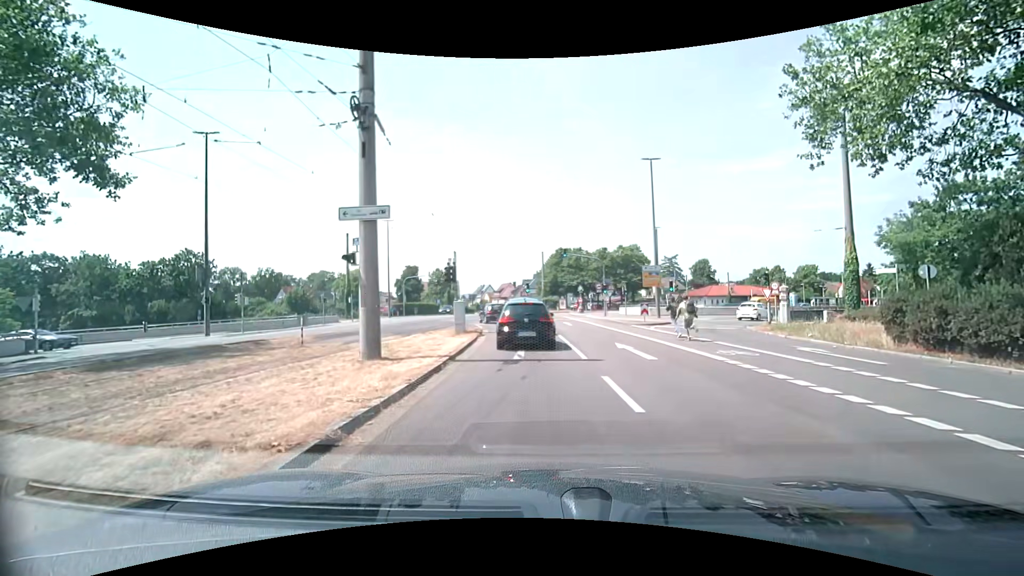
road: tertiary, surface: asphalt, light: Day
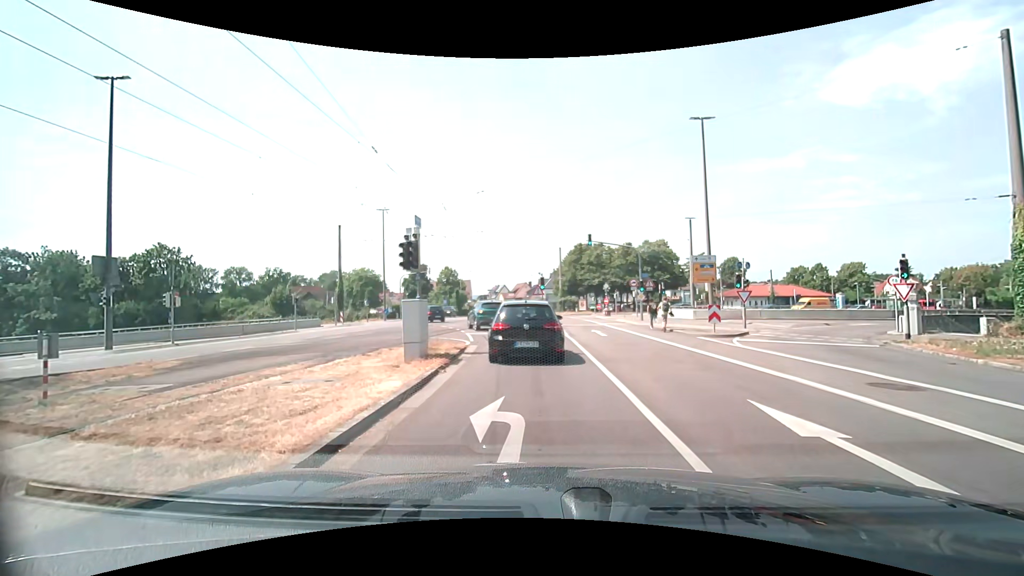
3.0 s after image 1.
(-0.1, +9.7) m; -1°
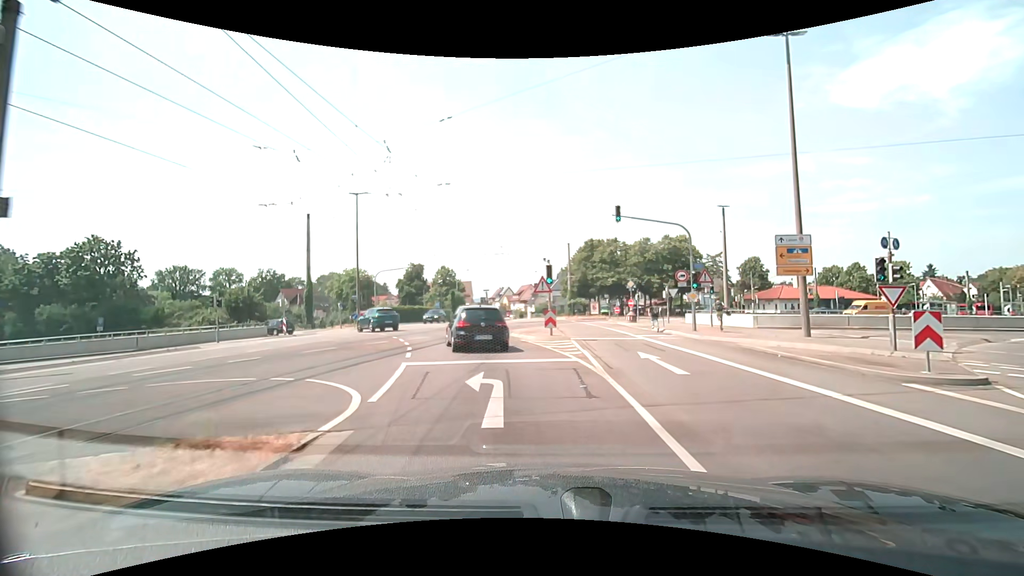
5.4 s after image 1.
(-0.2, +11.8) m; -1°
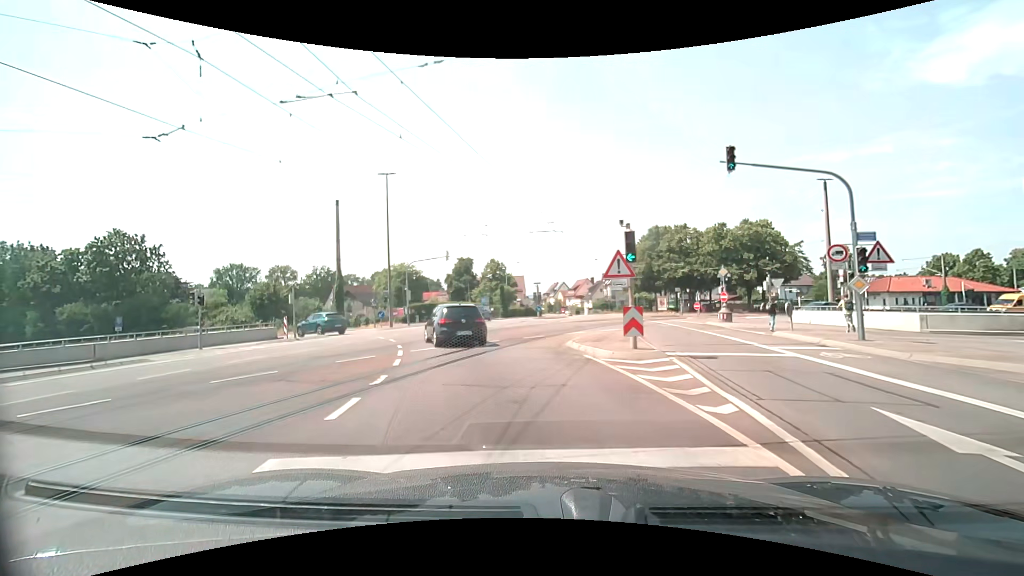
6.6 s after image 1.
(-0.4, +8.2) m; -6°
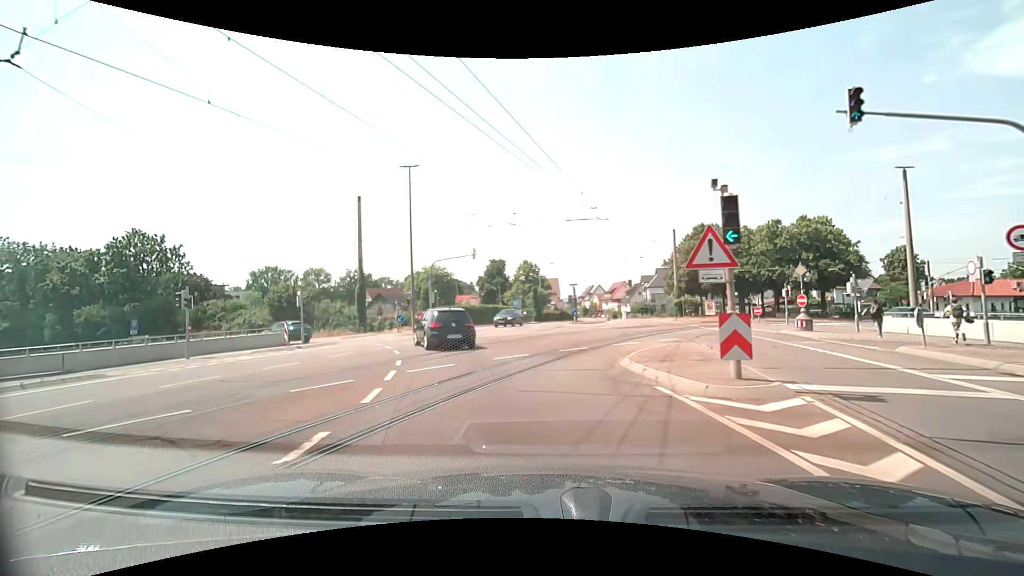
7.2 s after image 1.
(-0.1, +4.4) m; -4°
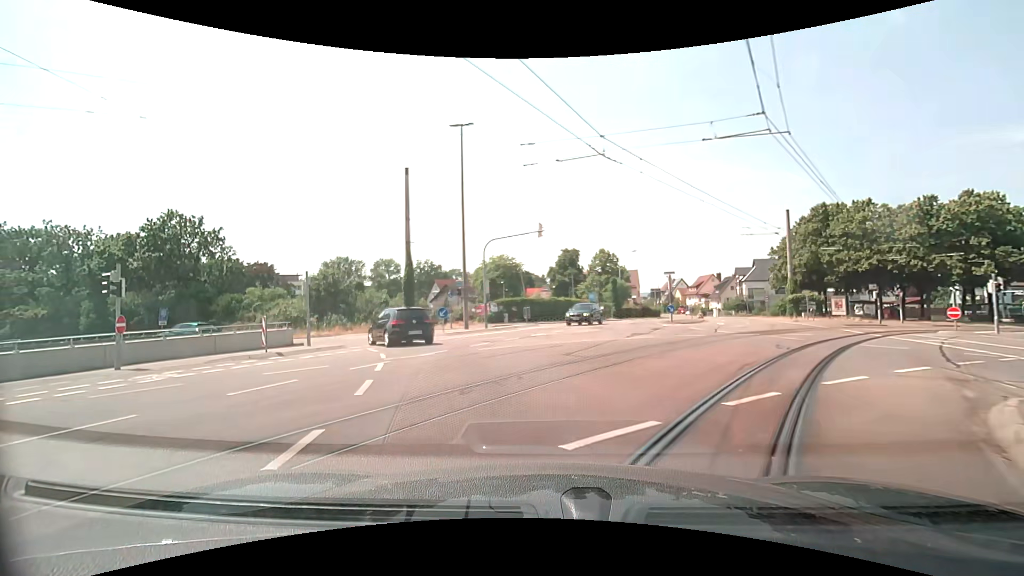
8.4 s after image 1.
(-0.6, +9.0) m; -8°
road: tertiary_link
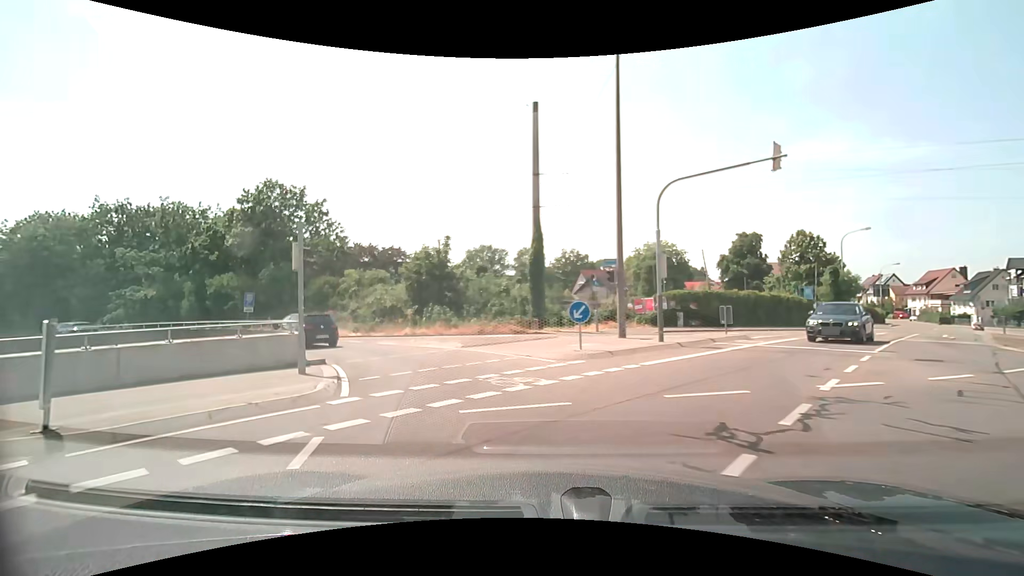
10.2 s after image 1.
(-1.7, +13.0) m; -16°
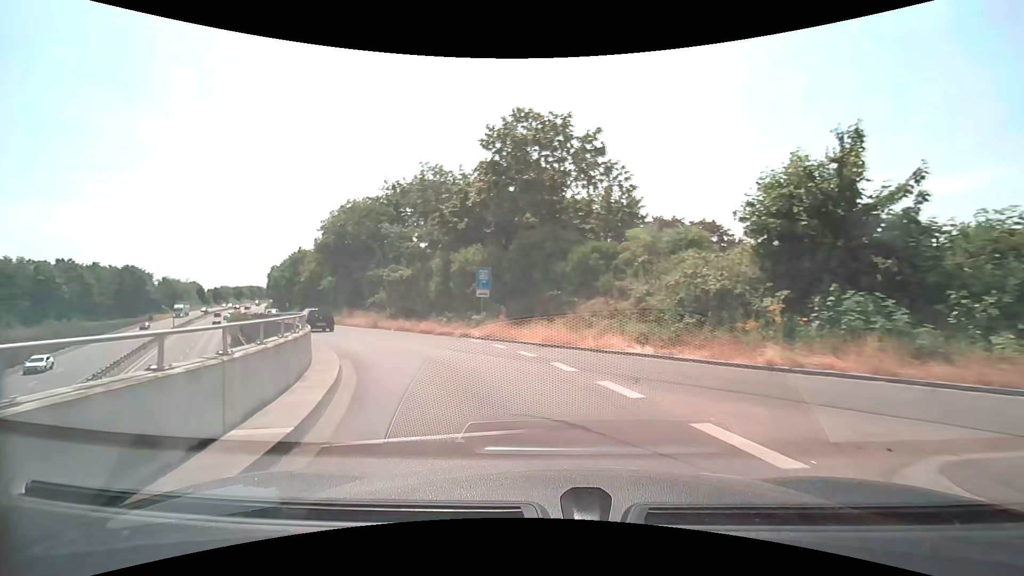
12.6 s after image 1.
(-4.4, +16.5) m; -33°
(-2, +10) (-6, +19) (-12, +27) (-17, +35) (-24, +43) (-30, +51) (-36, +59) (-41, +67) (-47, +75) (-53, +84) m
